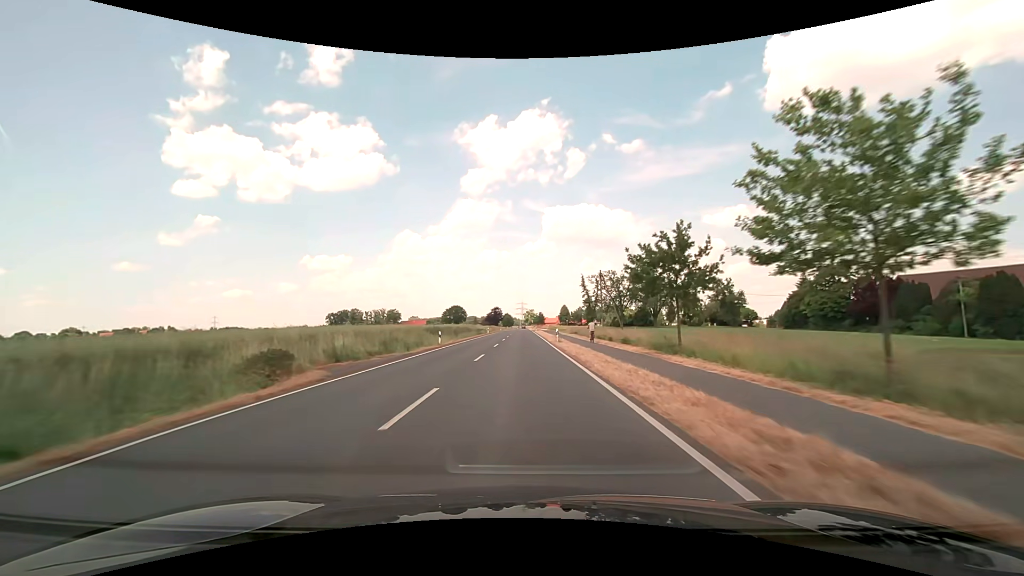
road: secondary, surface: asphalt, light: Day
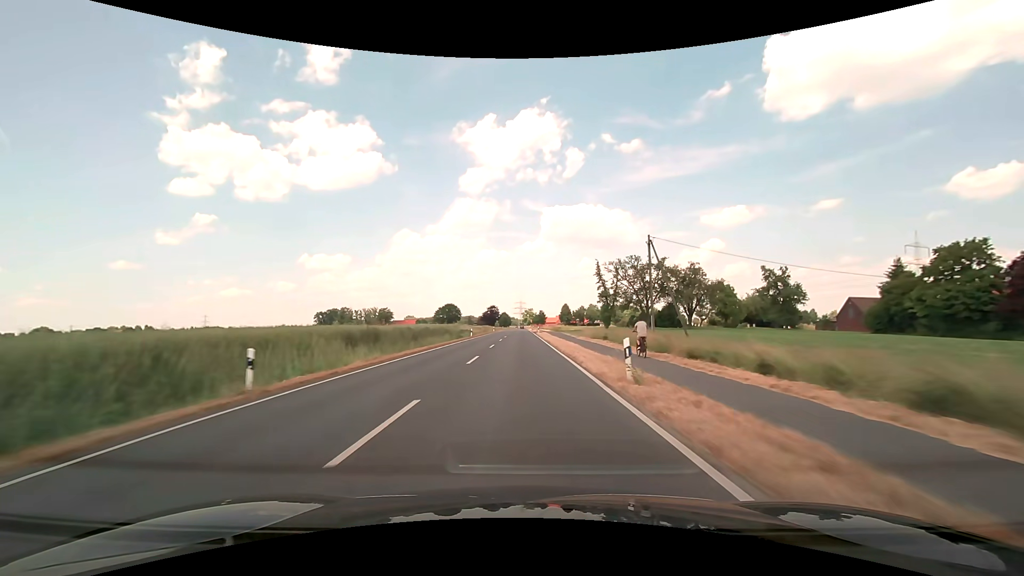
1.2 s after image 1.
(0.0, +25.7) m; 0°
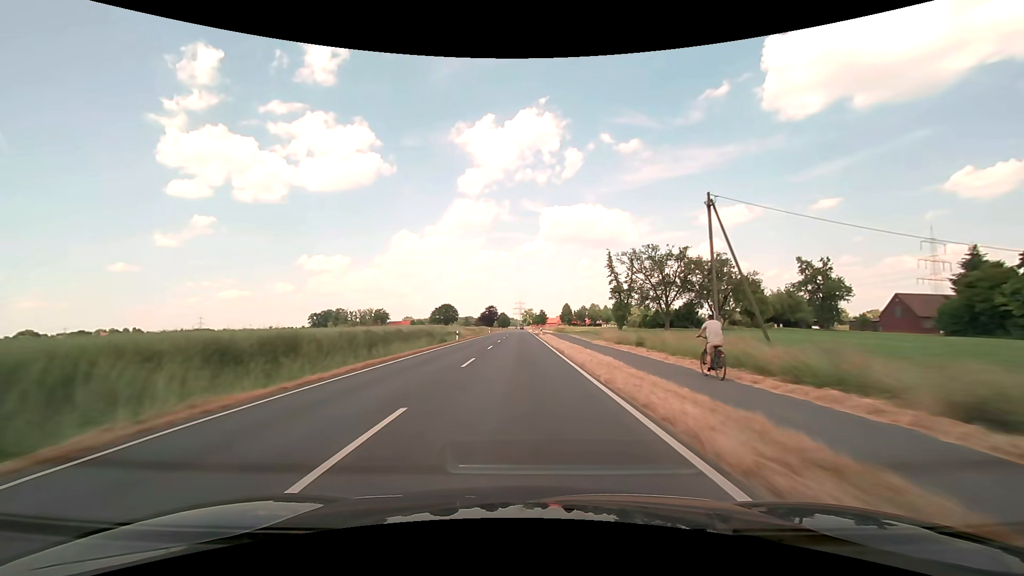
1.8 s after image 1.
(0.0, +12.9) m; 0°
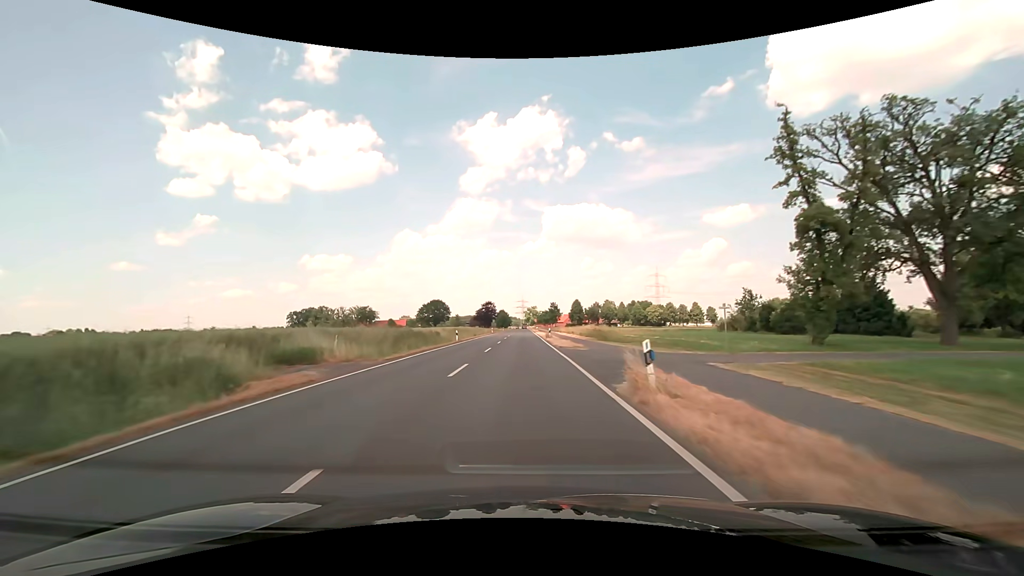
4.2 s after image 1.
(-0.1, +51.4) m; 0°
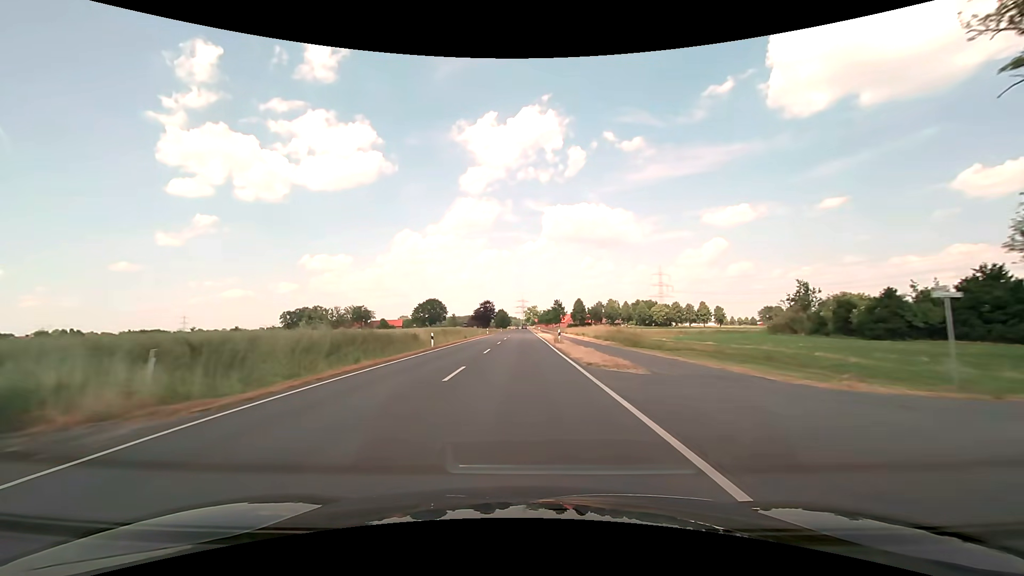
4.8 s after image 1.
(0.0, +12.8) m; 0°
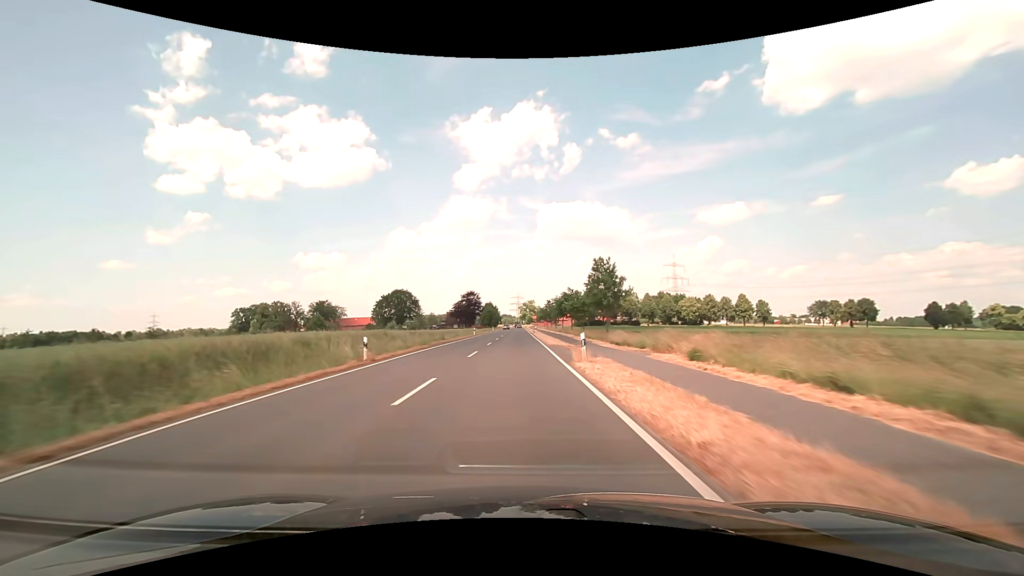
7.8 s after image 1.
(+0.3, +63.7) m; 0°
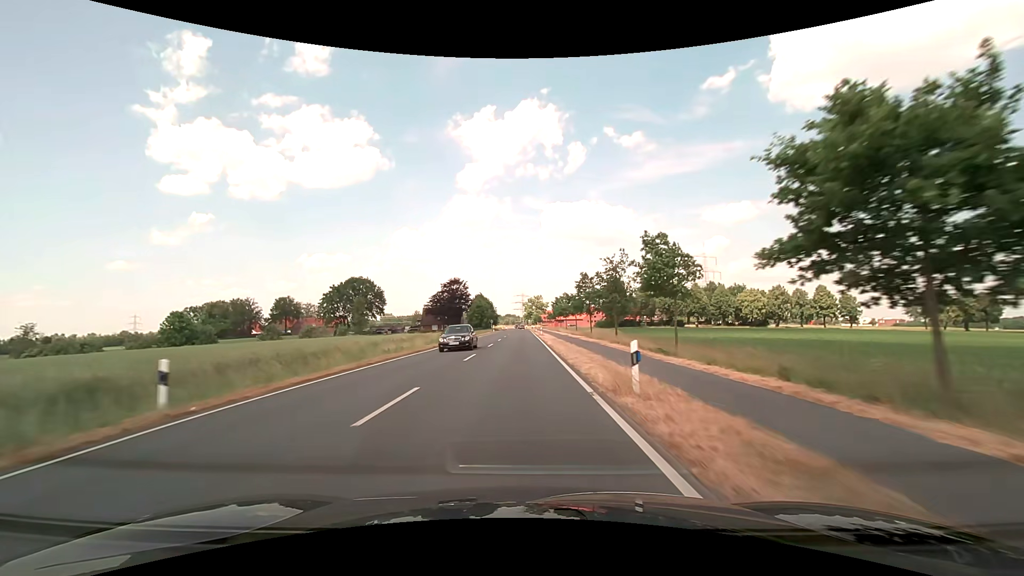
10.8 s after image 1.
(-0.2, +61.8) m; -1°
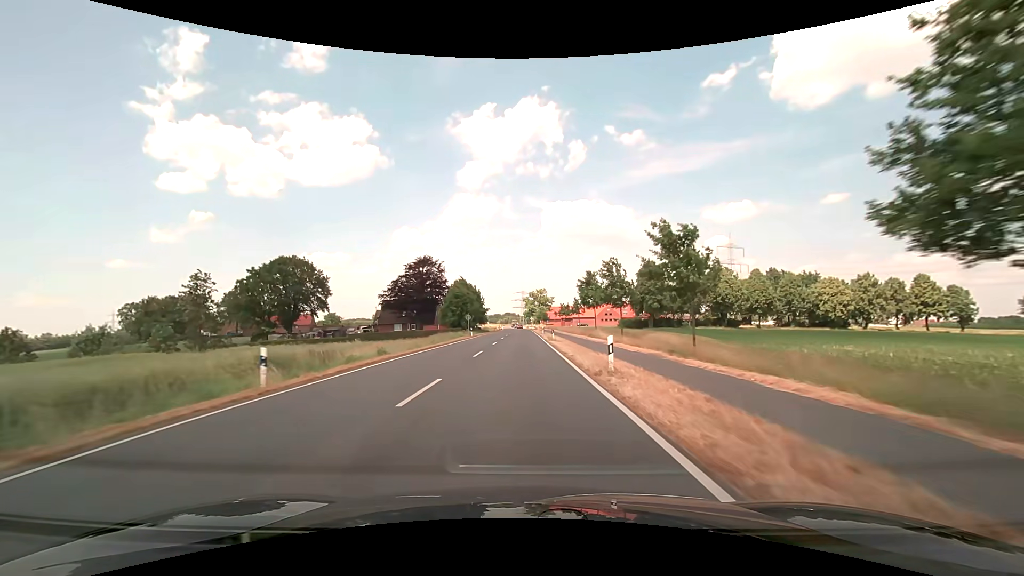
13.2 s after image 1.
(-0.1, +46.8) m; 0°
(0, +10) (0, +20) (0, +30) (0, +40) (0, +50) (0, +60) (0, +70) (0, +80) (0, +90) (0, +100) m
